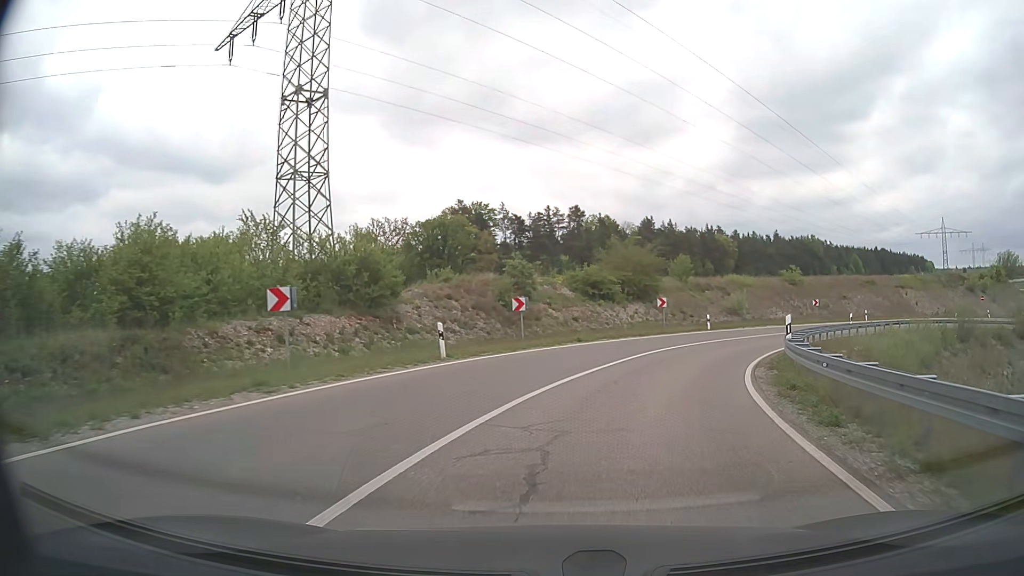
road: trunk_link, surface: asphalt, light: Day
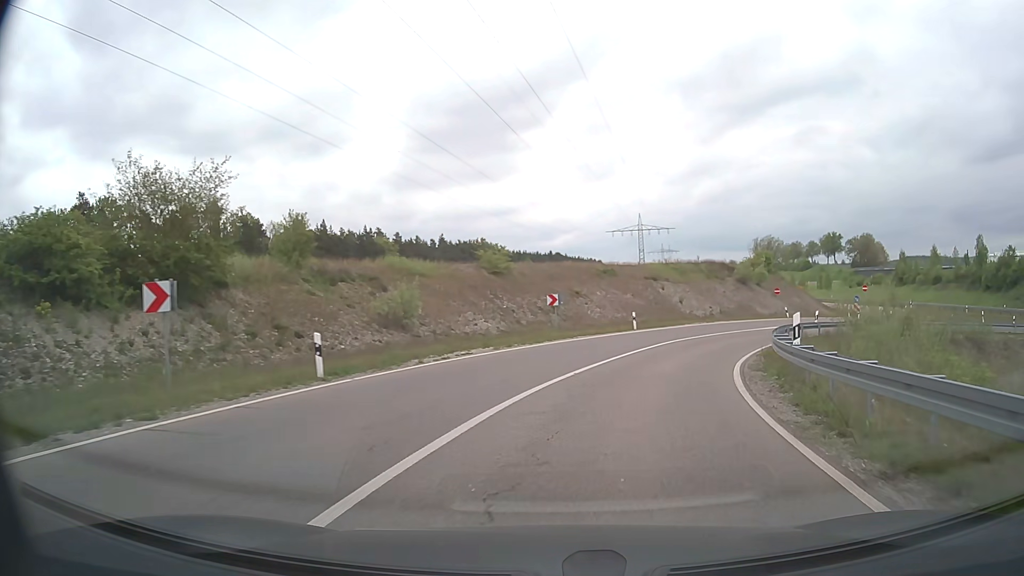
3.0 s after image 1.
(+6.6, +26.9) m; +28°
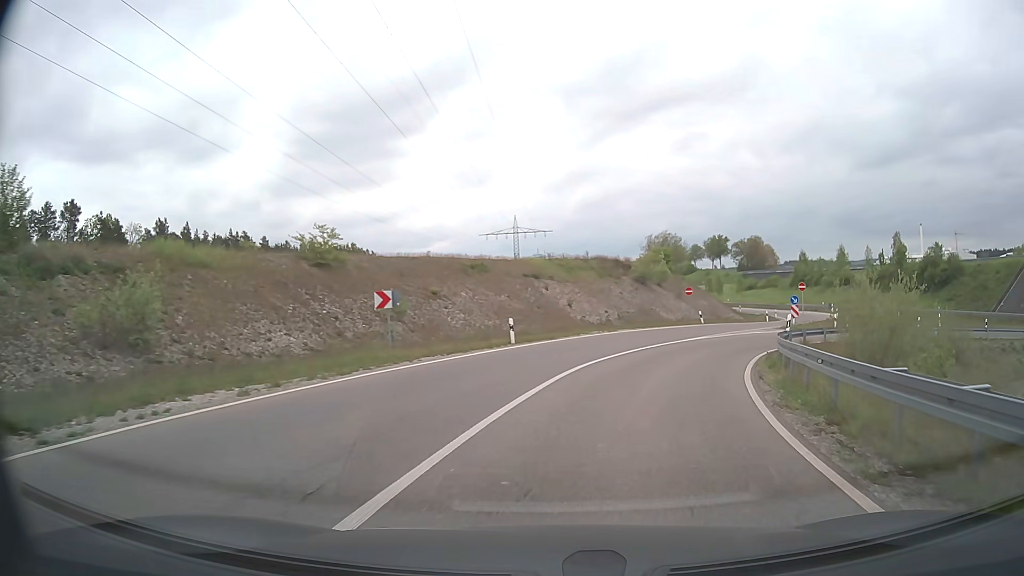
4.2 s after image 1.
(+1.1, +11.6) m; +11°
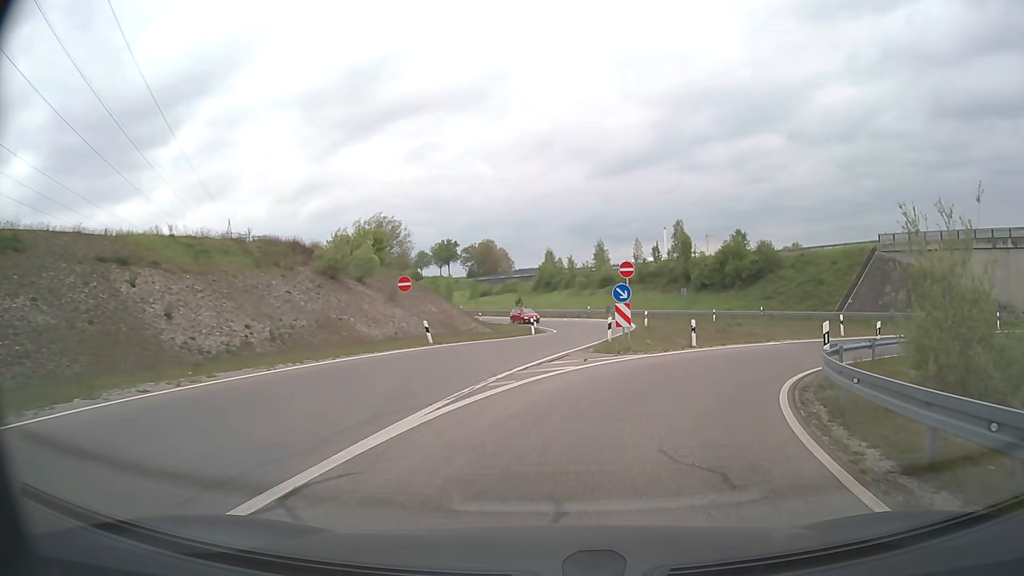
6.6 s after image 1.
(+4.3, +22.2) m; +23°
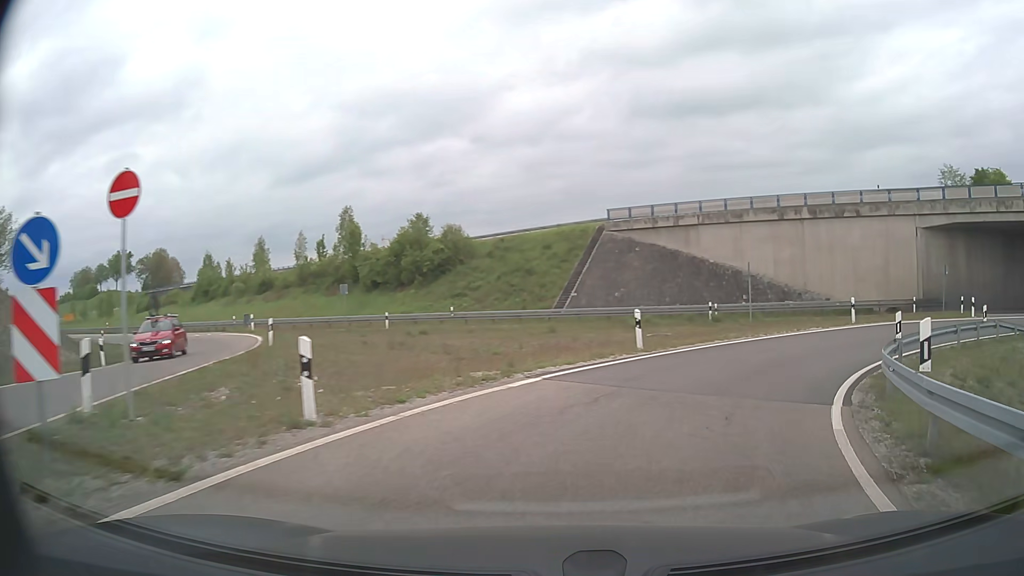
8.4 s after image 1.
(+3.4, +16.1) m; +29°
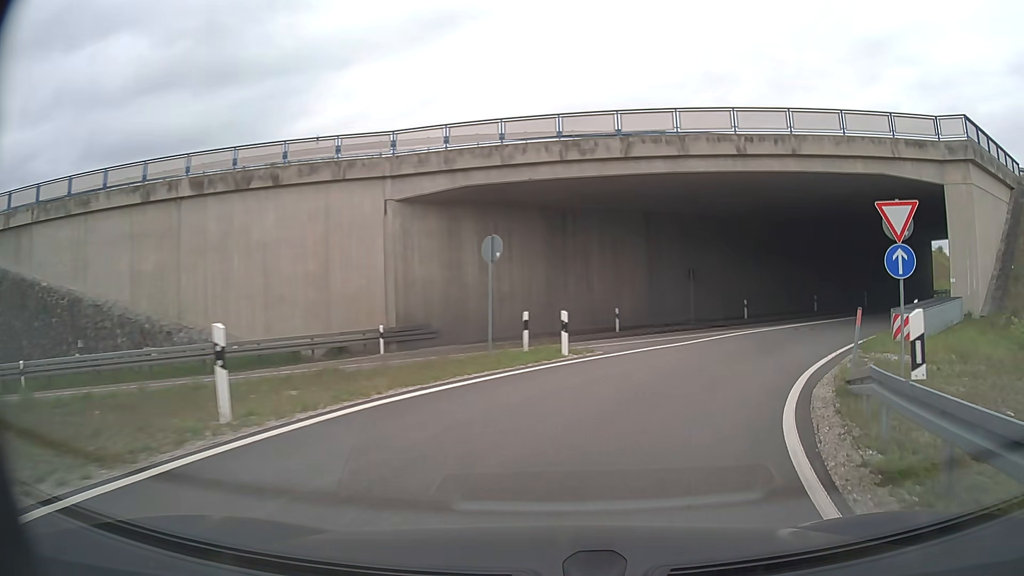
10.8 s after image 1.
(+7.9, +19.8) m; +47°
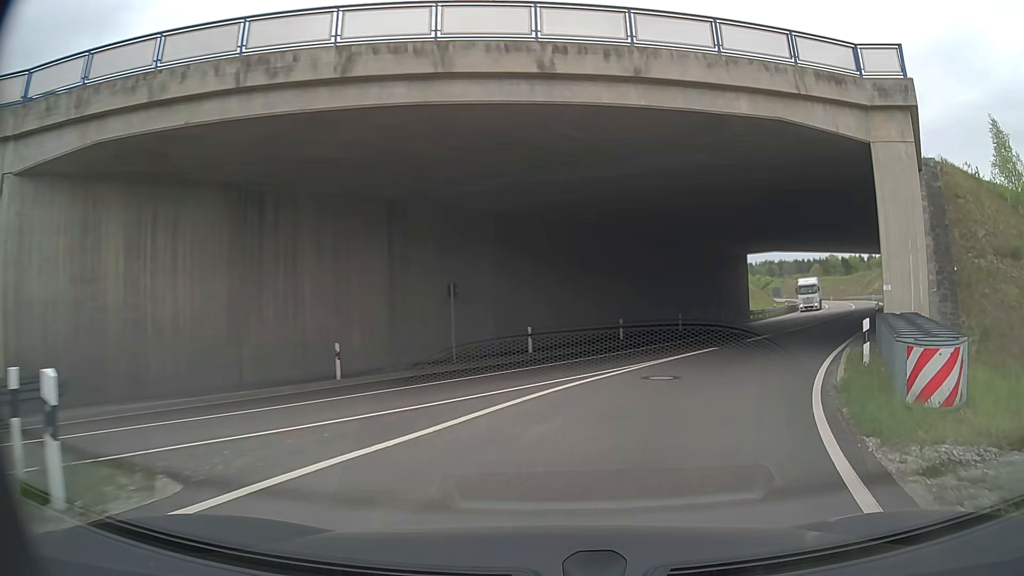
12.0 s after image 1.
(+1.8, +10.5) m; +19°
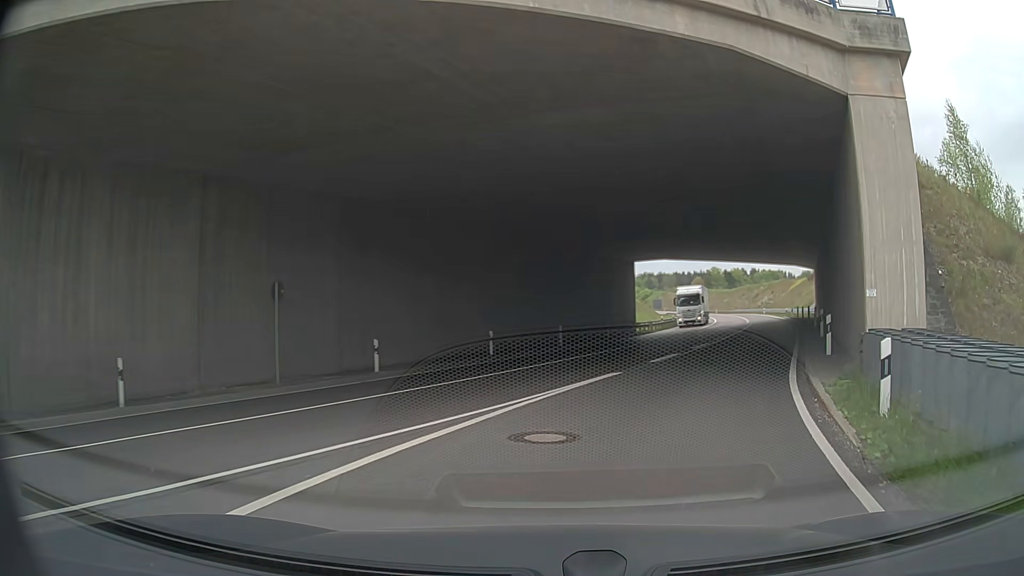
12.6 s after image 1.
(+0.5, +5.3) m; +10°
